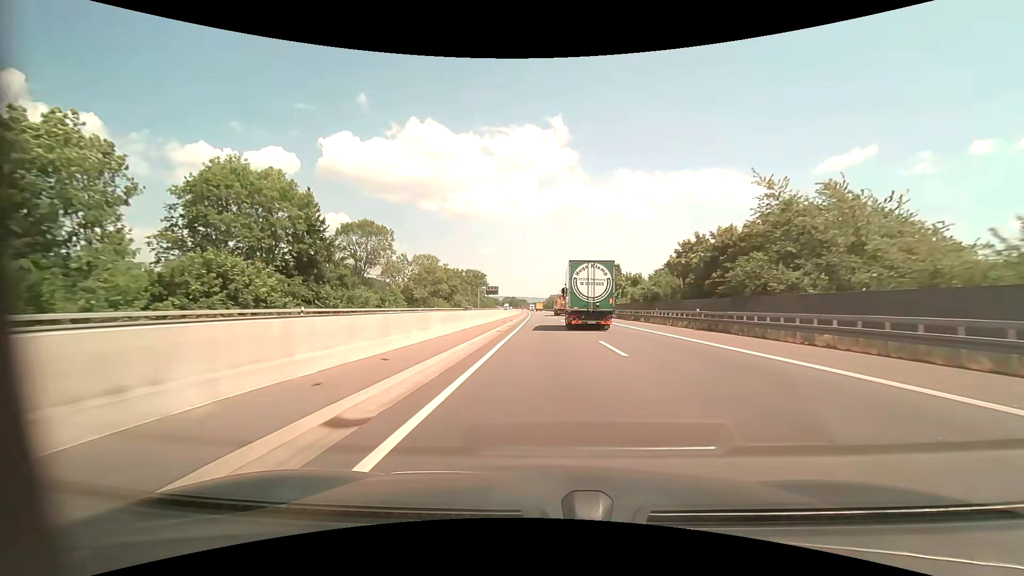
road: motorway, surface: asphalt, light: Day
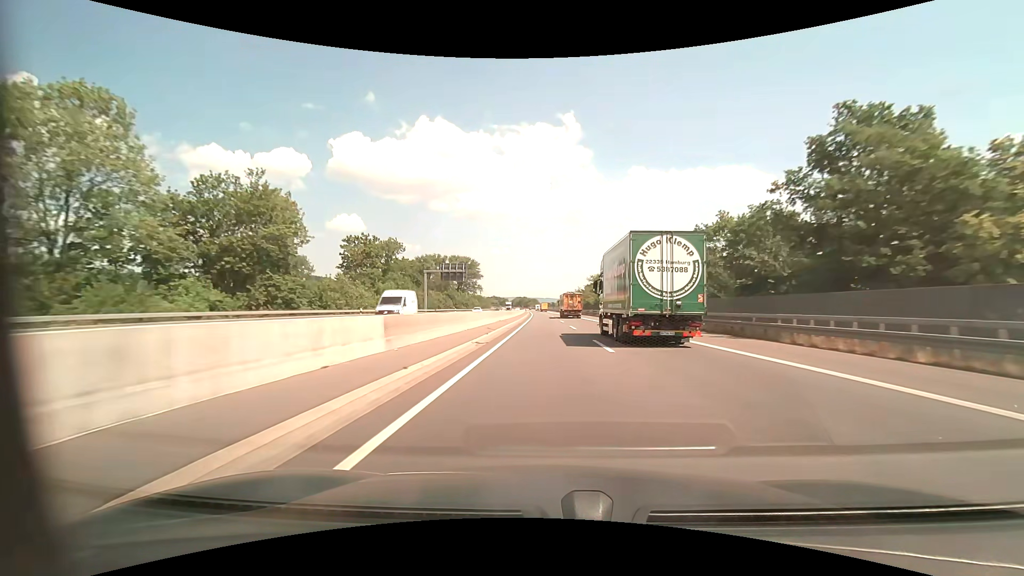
(-1.0, +88.6) m; -1°
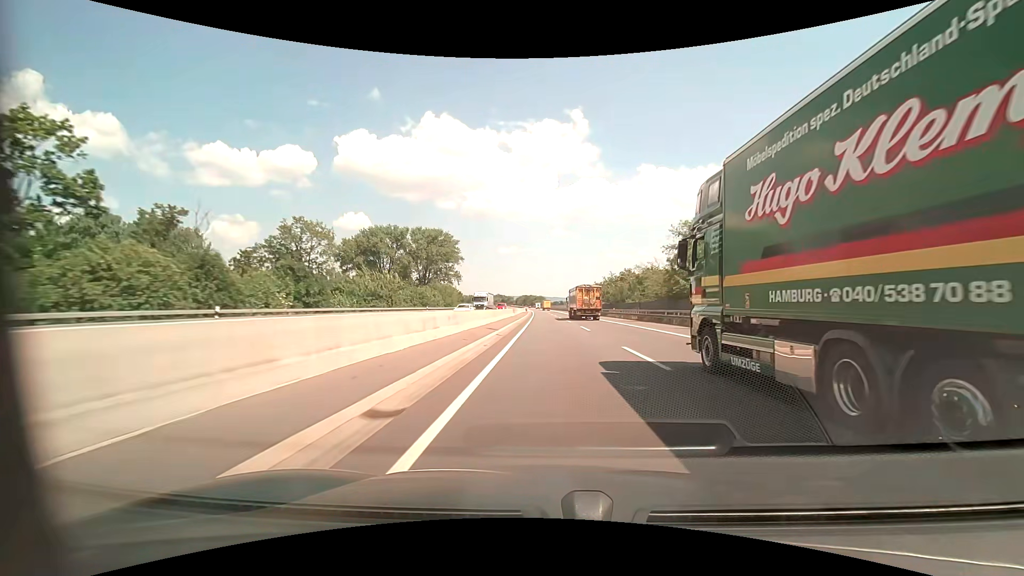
(-1.1, +77.5) m; -1°
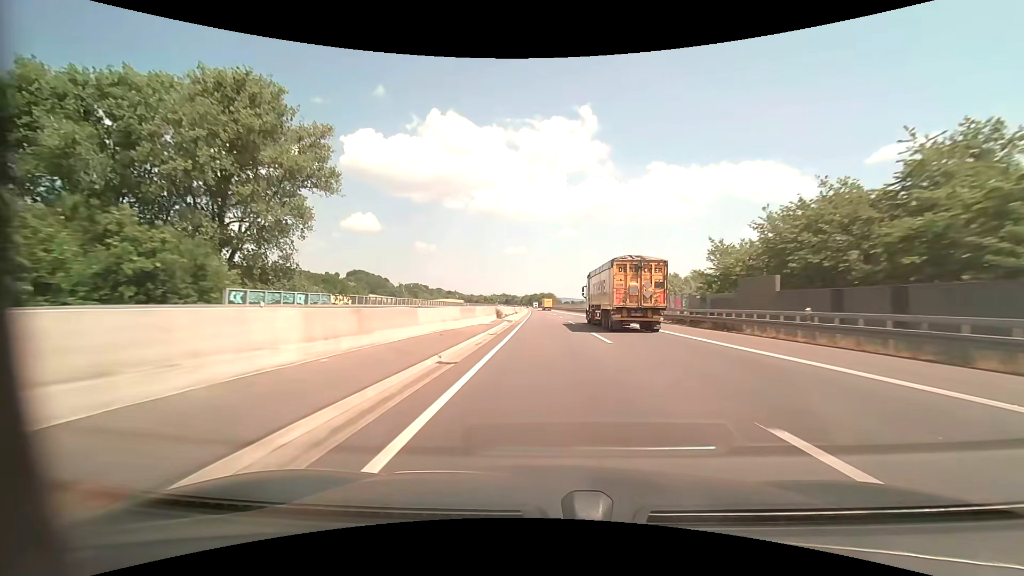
(-0.8, +100.9) m; -1°
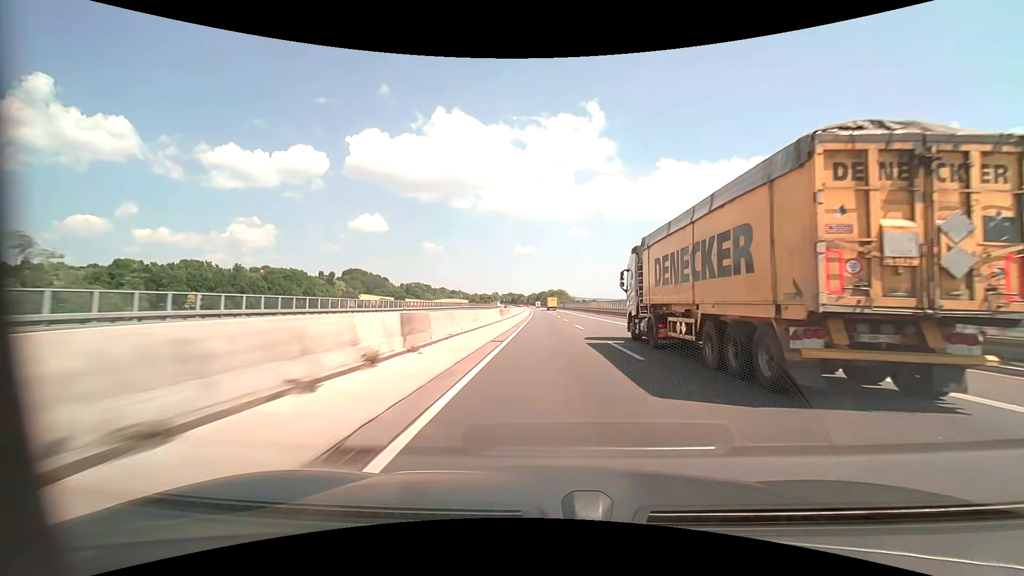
(-0.6, +61.2) m; -1°
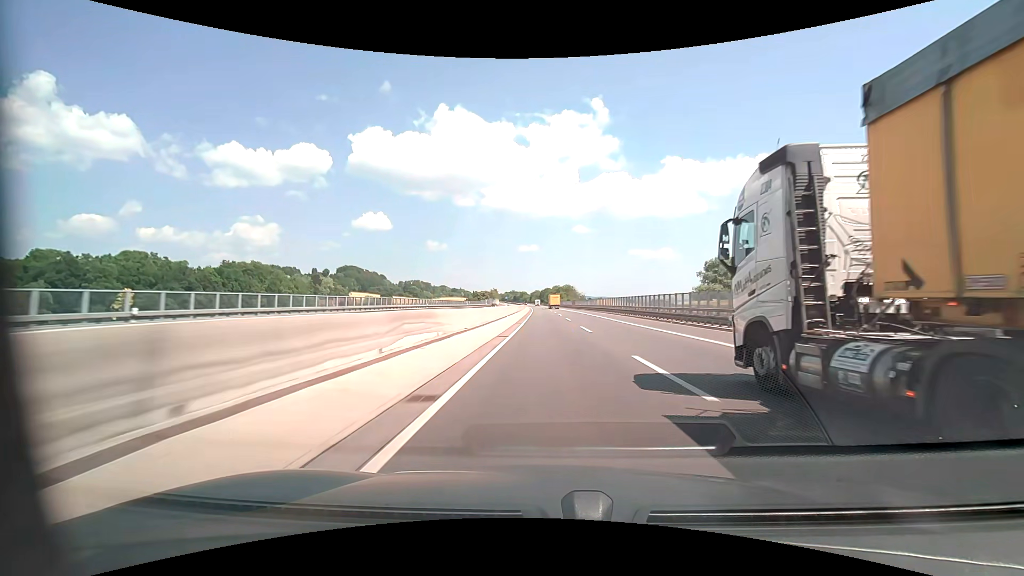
(-0.2, +41.0) m; 0°
(0, +10) (0, +20) (0, +30) (0, +40) (0, +50) (-1, +60) (-1, +70) (-1, +80) (-1, +90) (-1, +100) m
